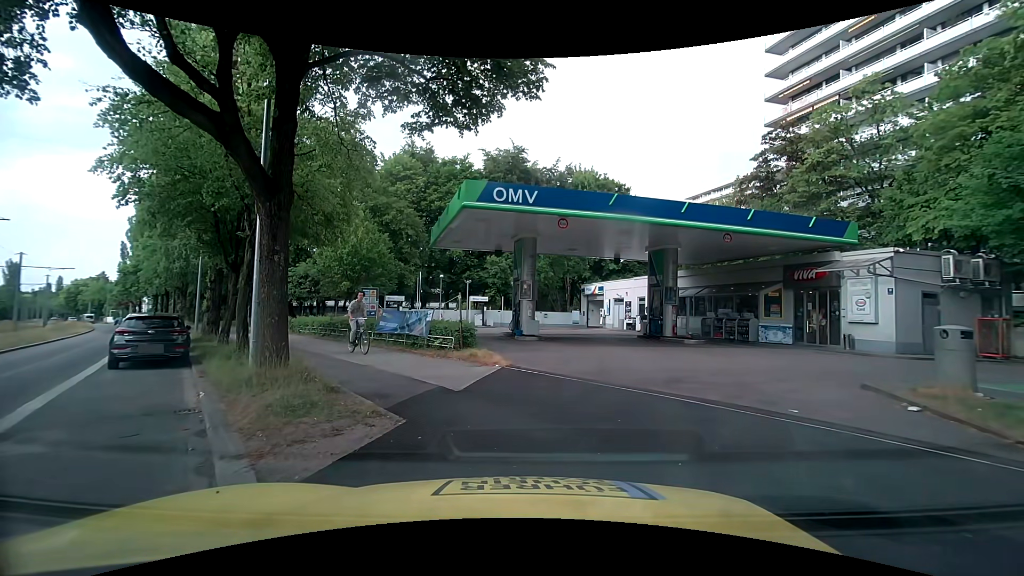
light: Day
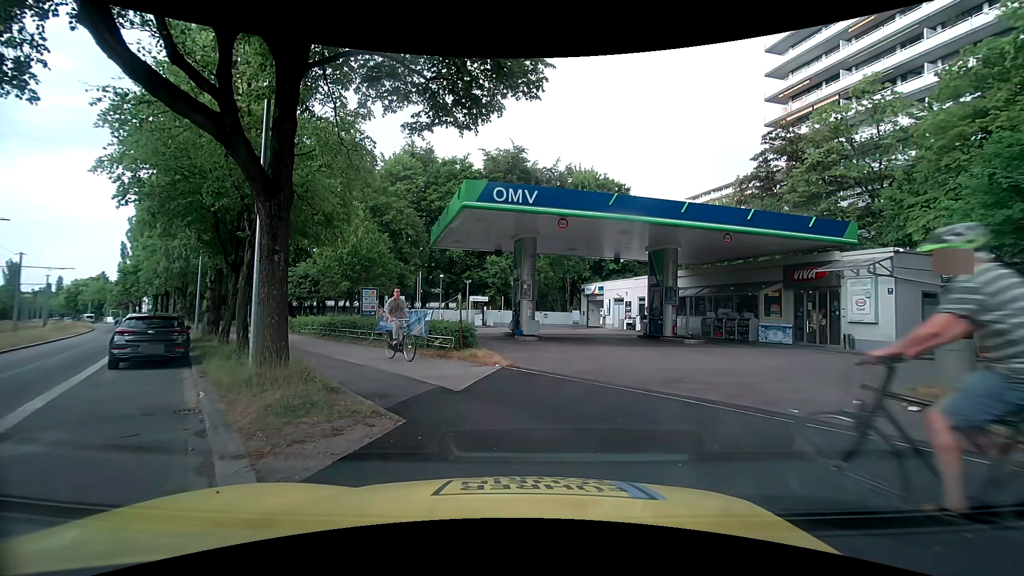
(0.0, 0.0) m; 0°
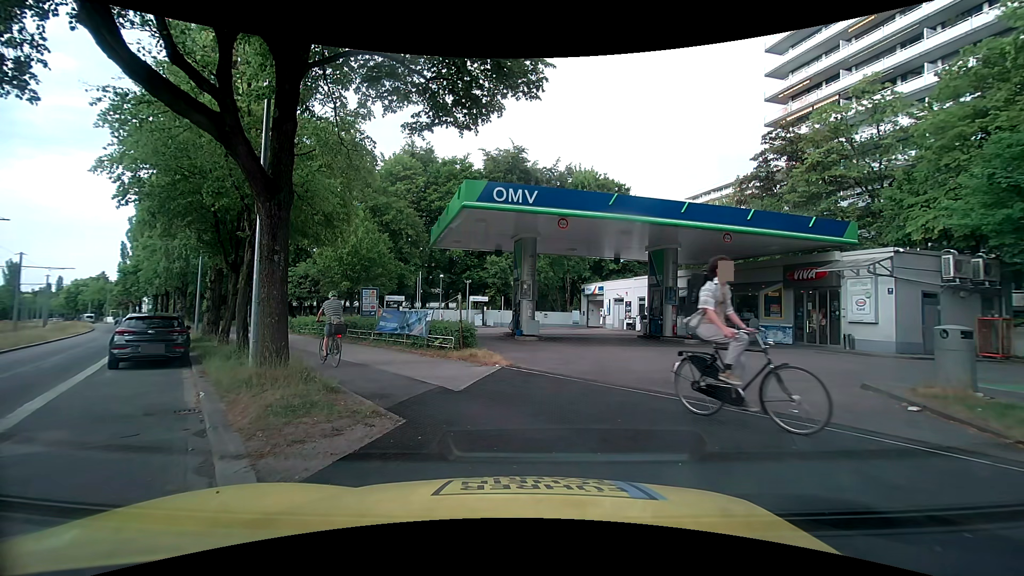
(0.0, 0.0) m; 0°
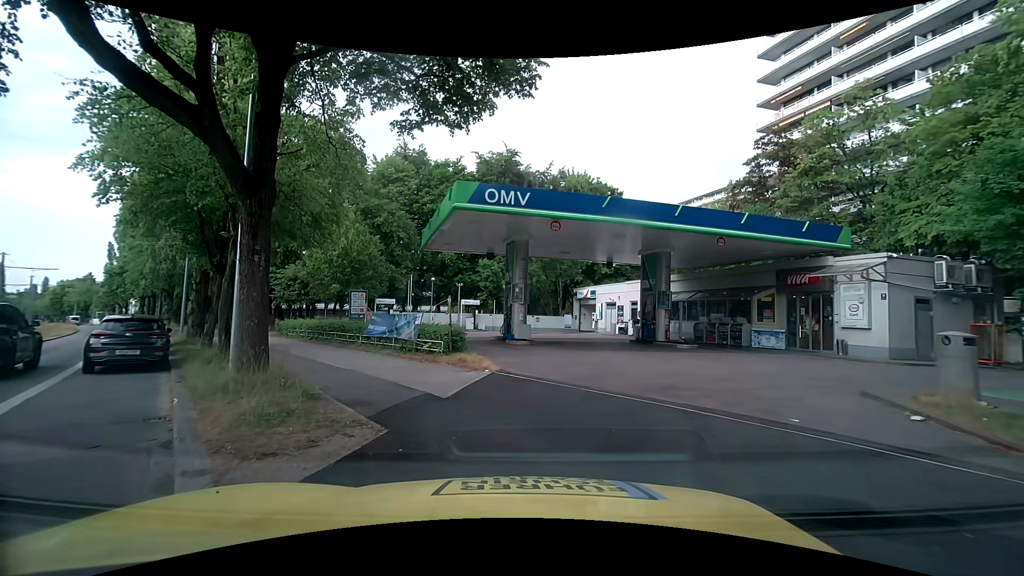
(0.0, +0.3) m; 0°
